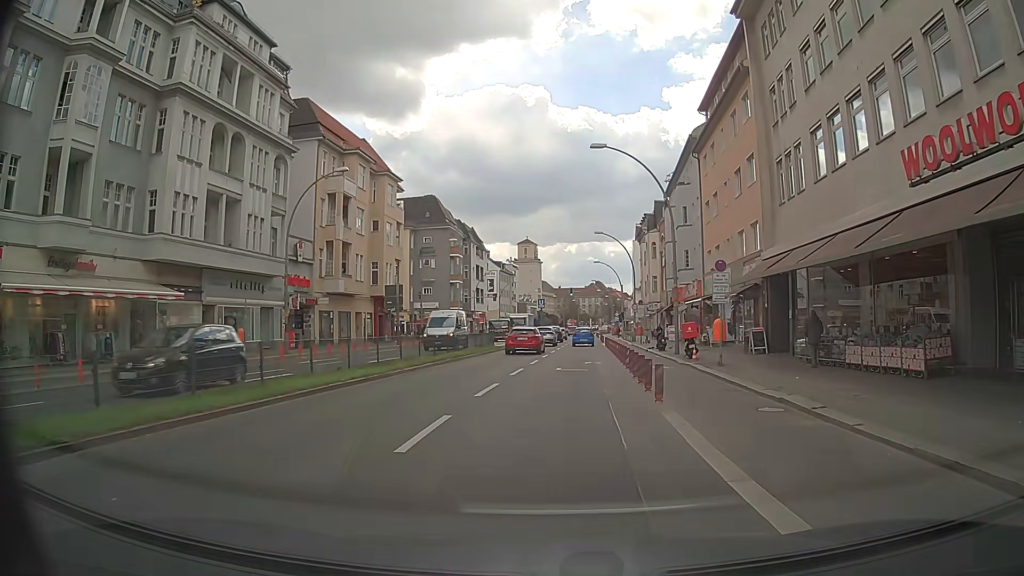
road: primary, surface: asphalt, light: Day
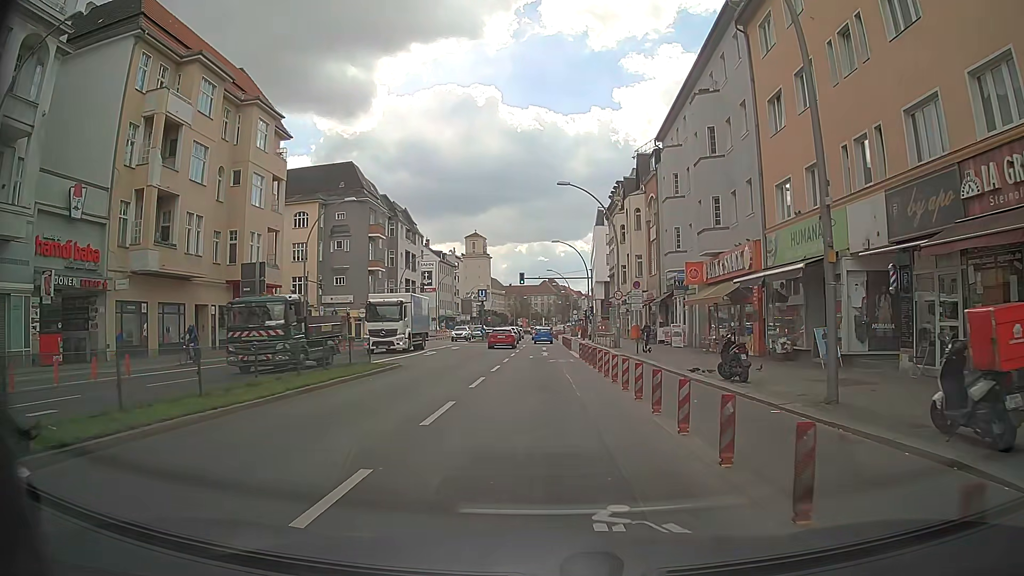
(+0.8, +21.9) m; +4°
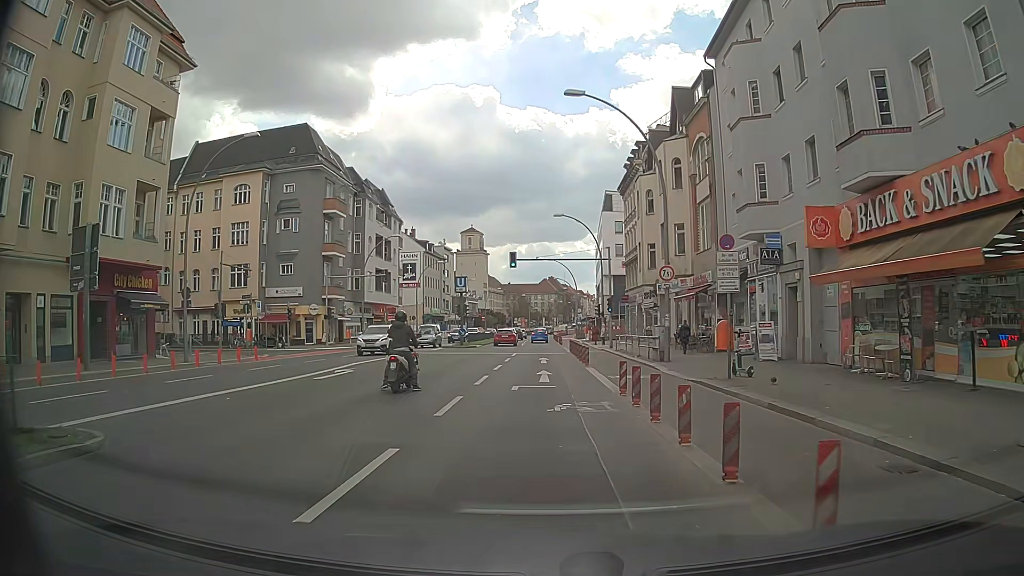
(-0.1, +16.7) m; -1°
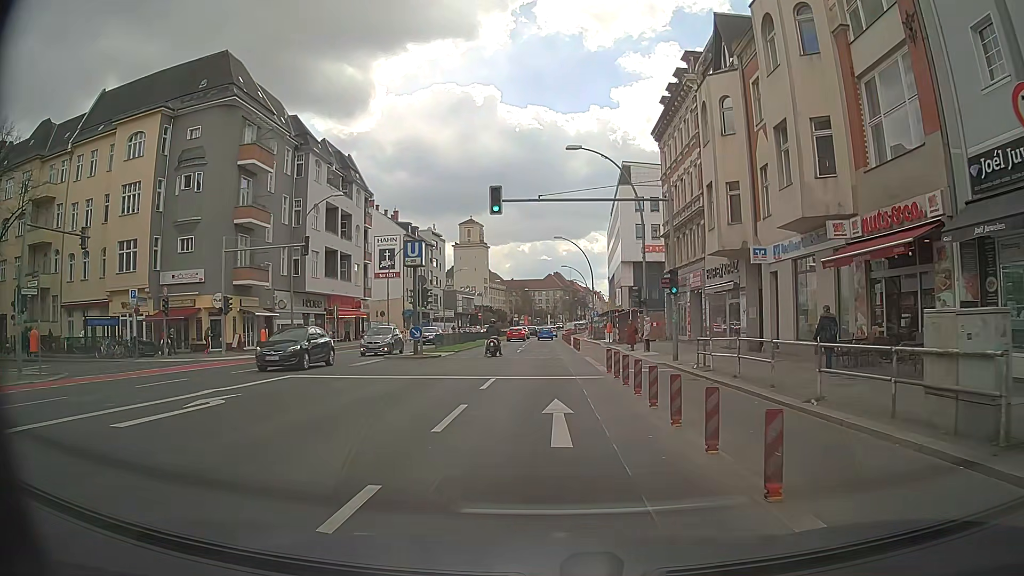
(0.0, +19.9) m; +1°
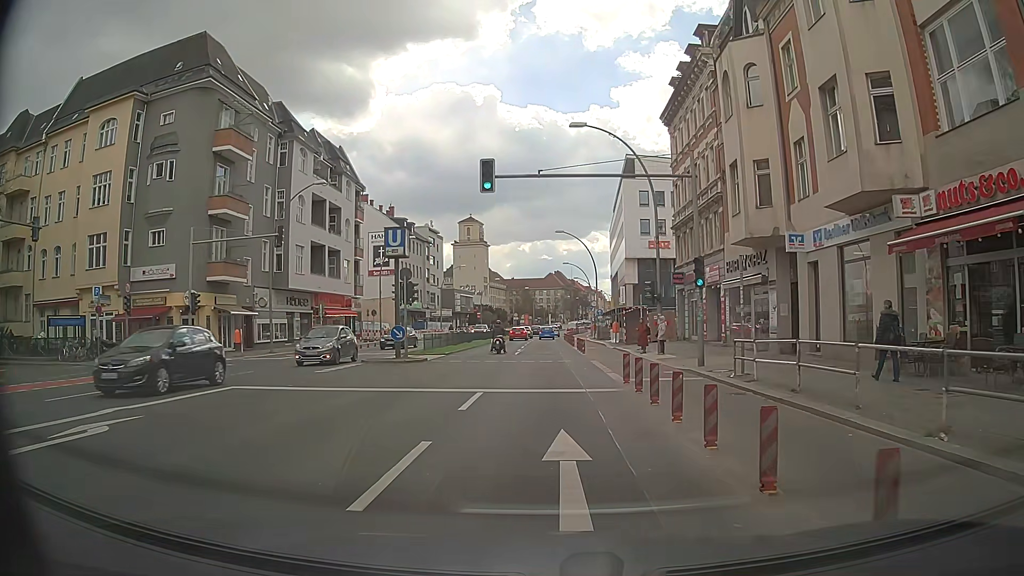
(-0.1, +3.8) m; -1°
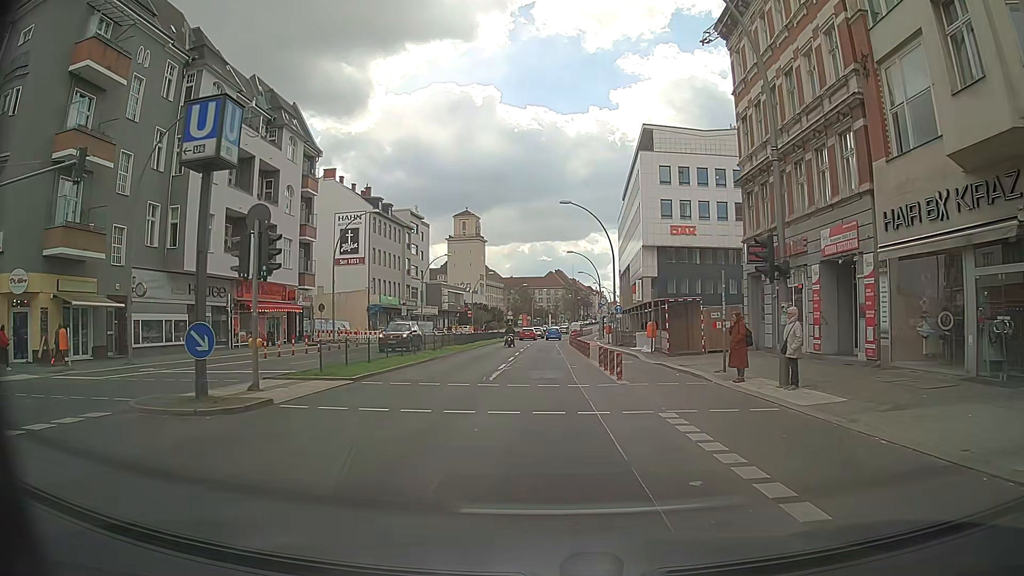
(0.0, +15.7) m; 0°
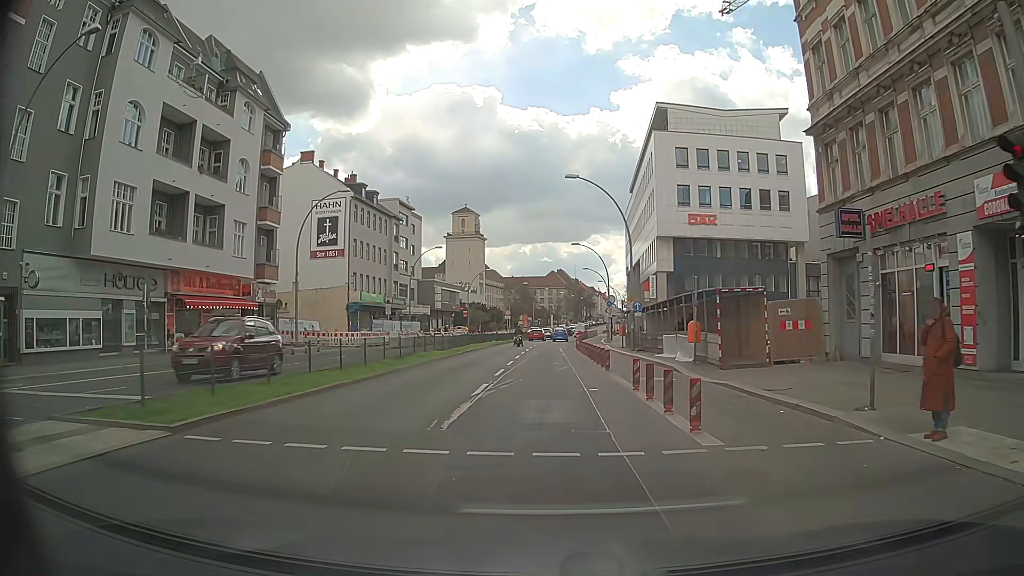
(0.0, +8.7) m; 0°
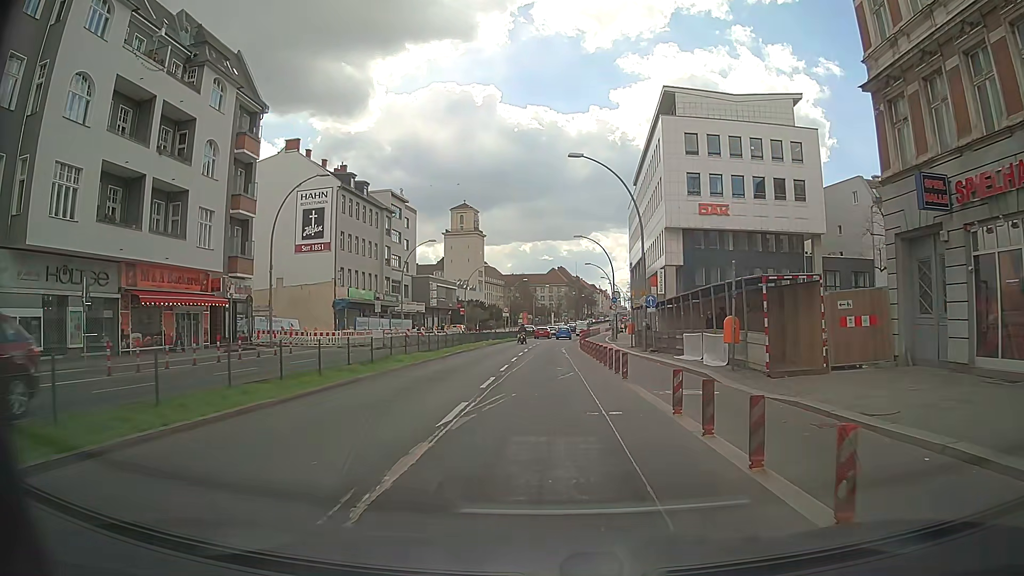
(0.0, +4.6) m; 0°
(0, +10) (0, +20) (-1, +30) (-2, +40) (-2, +50) (-2, +60) (-1, +70) (0, +80) (+1, +90) (+2, +100) m
